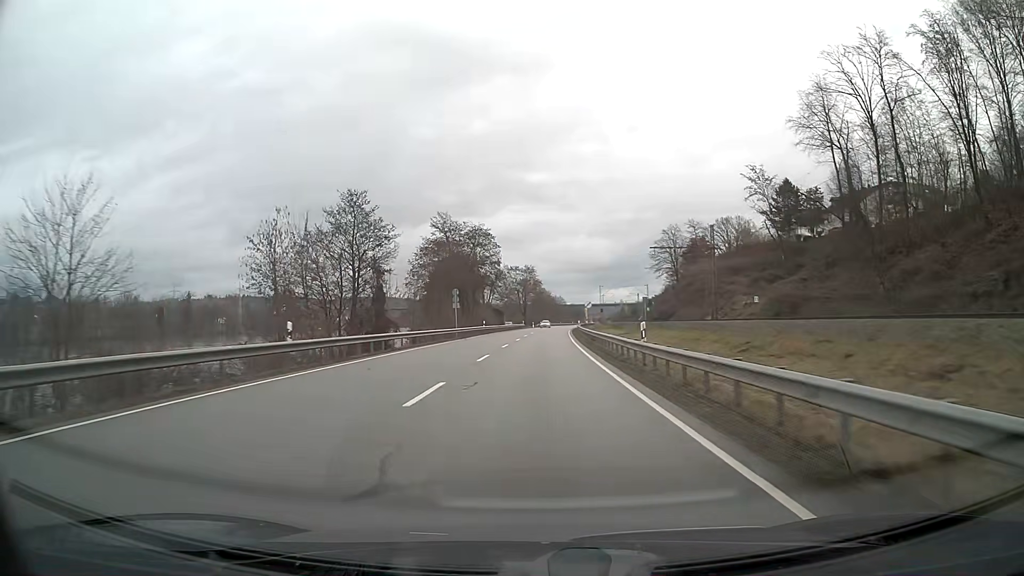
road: primary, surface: asphalt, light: Day
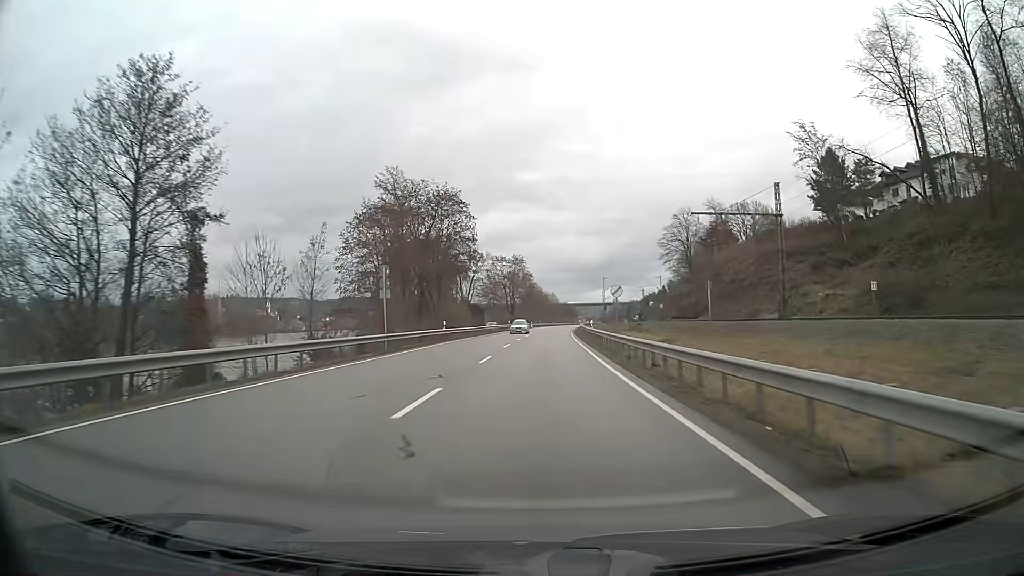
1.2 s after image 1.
(+0.2, +25.1) m; +1°
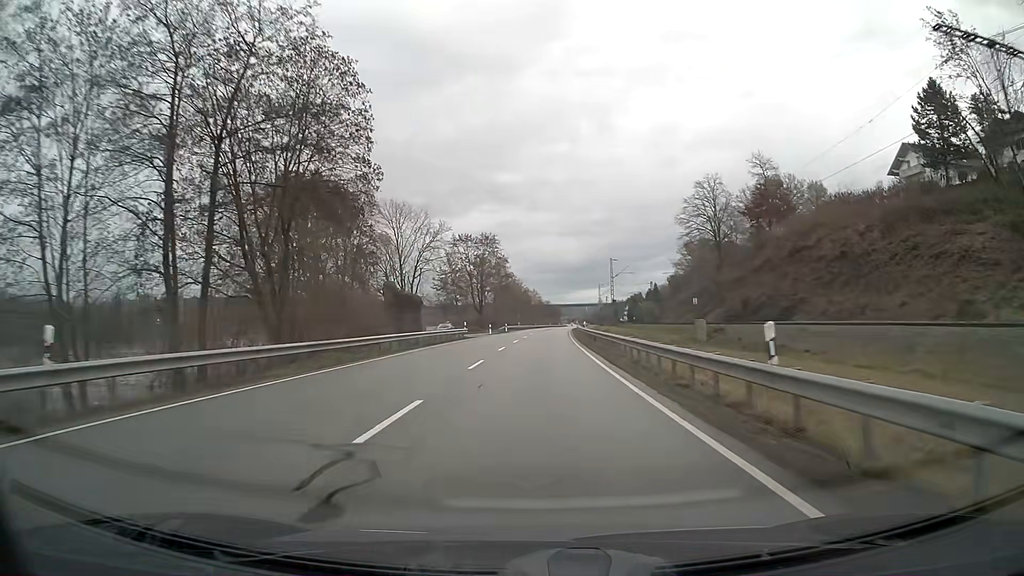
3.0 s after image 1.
(+0.6, +37.8) m; +2°
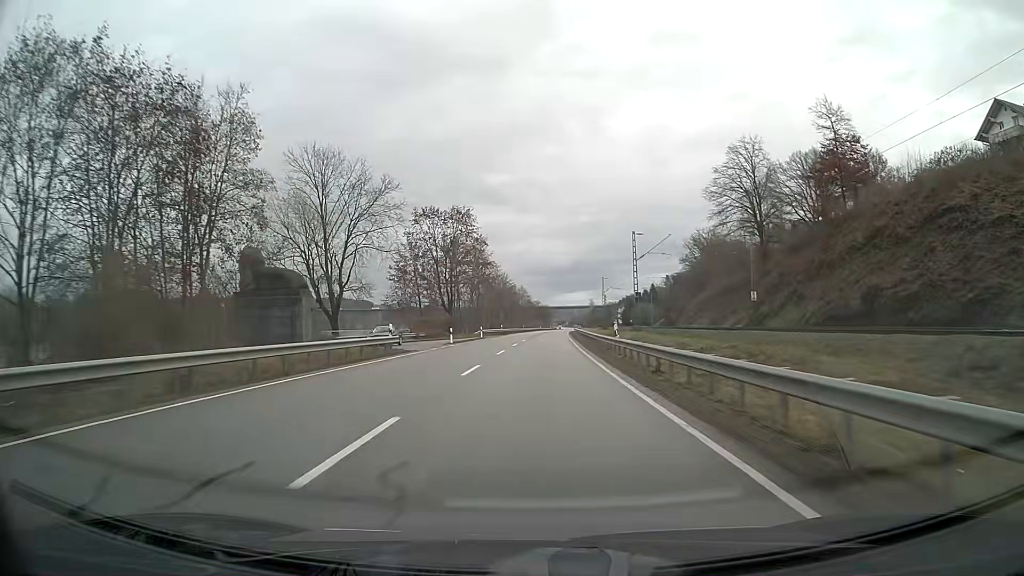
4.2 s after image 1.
(+0.2, +25.9) m; +1°
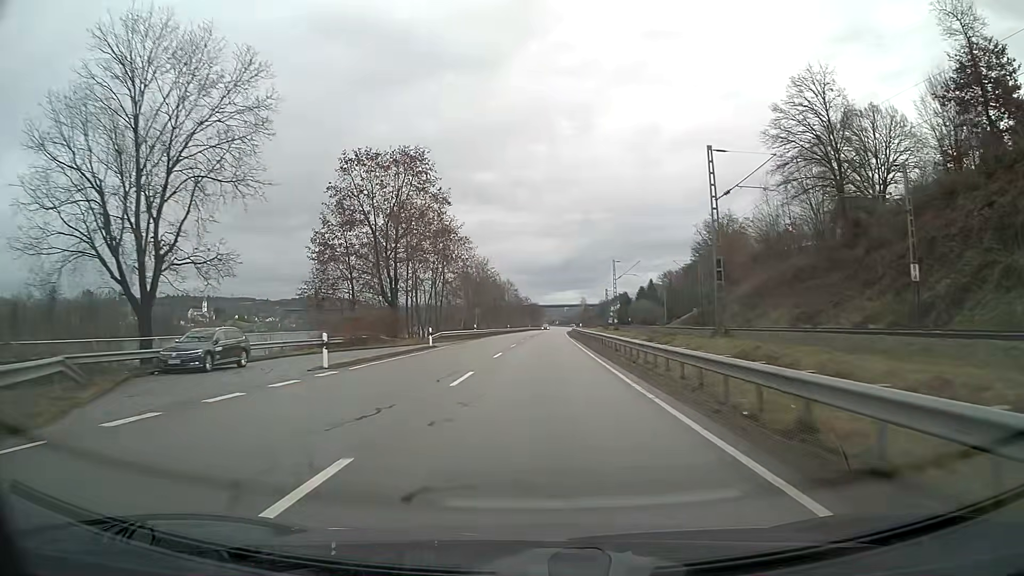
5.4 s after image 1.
(+0.2, +27.0) m; +1°
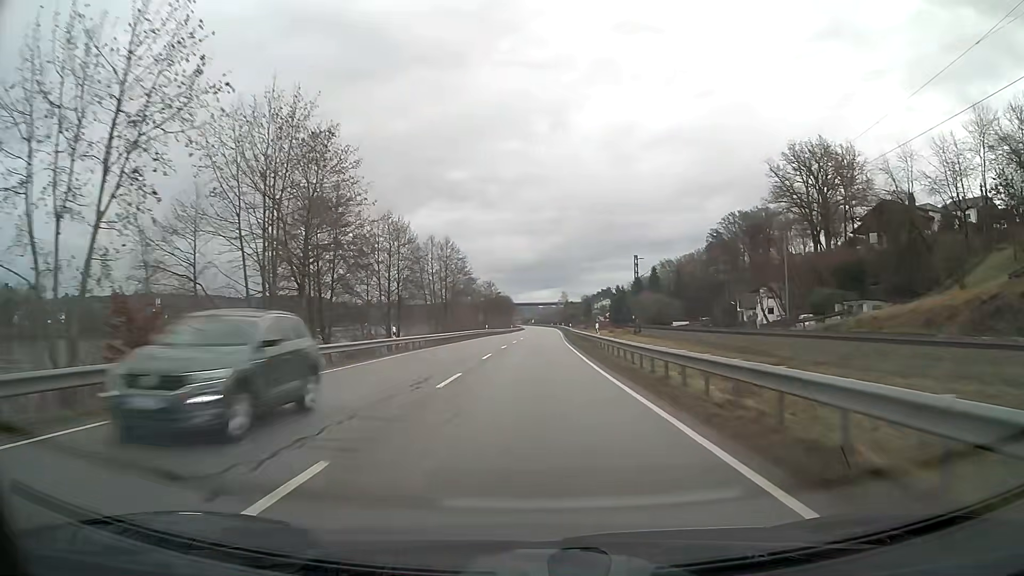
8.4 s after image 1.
(+1.4, +72.2) m; +2°
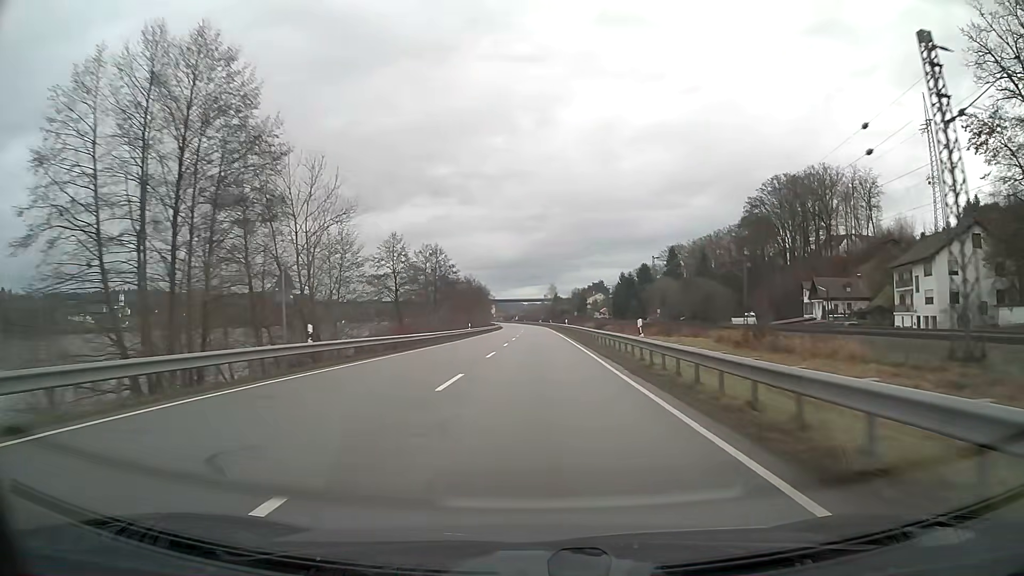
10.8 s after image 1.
(+0.7, +61.0) m; +1°
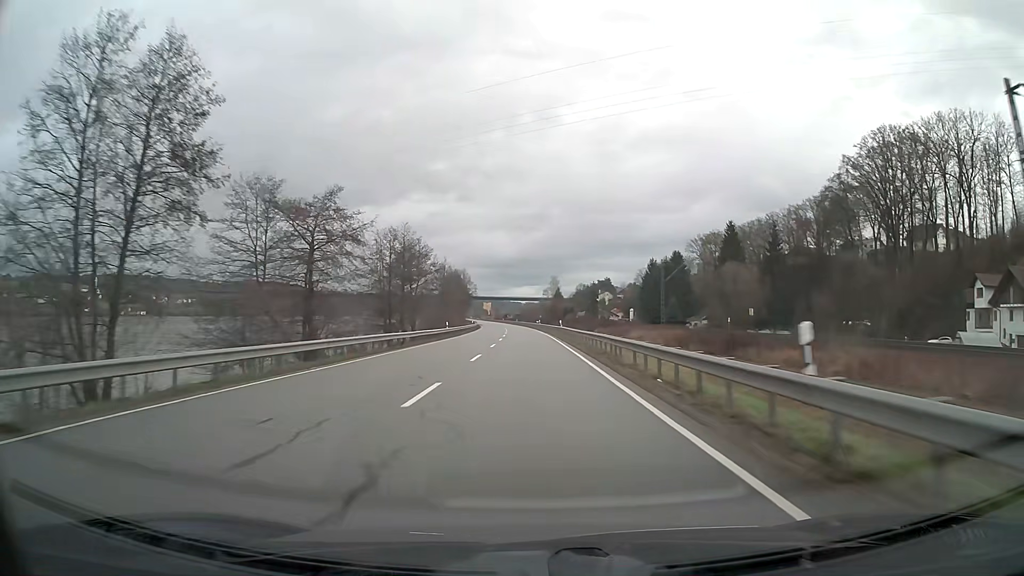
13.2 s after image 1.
(+0.2, +62.1) m; 0°
(0, +10) (0, +20) (0, +30) (0, +40) (-1, +50) (-1, +60) (-1, +70) (-1, +80) (-2, +90) (-2, +100) m
